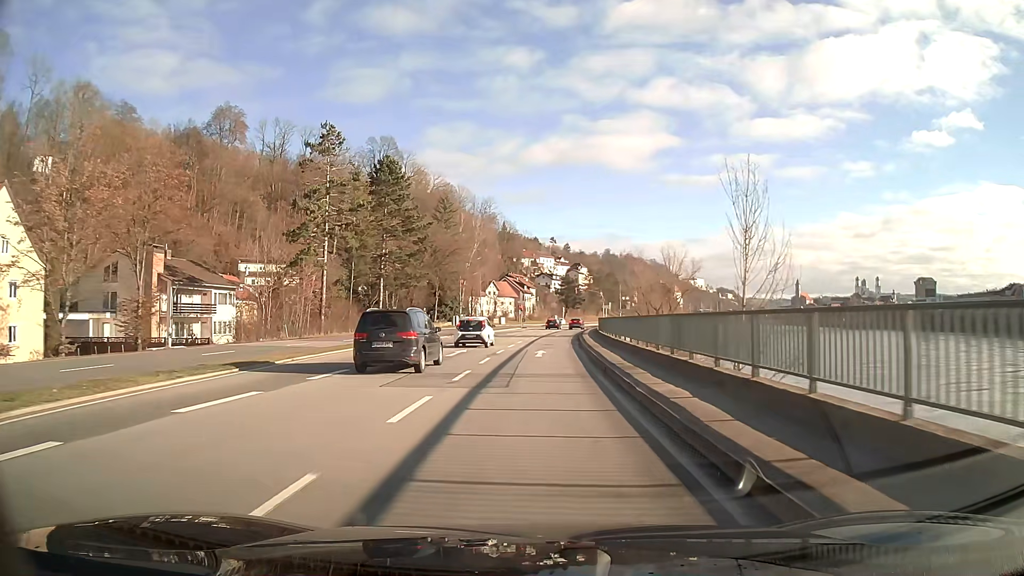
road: primary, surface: asphalt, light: Day
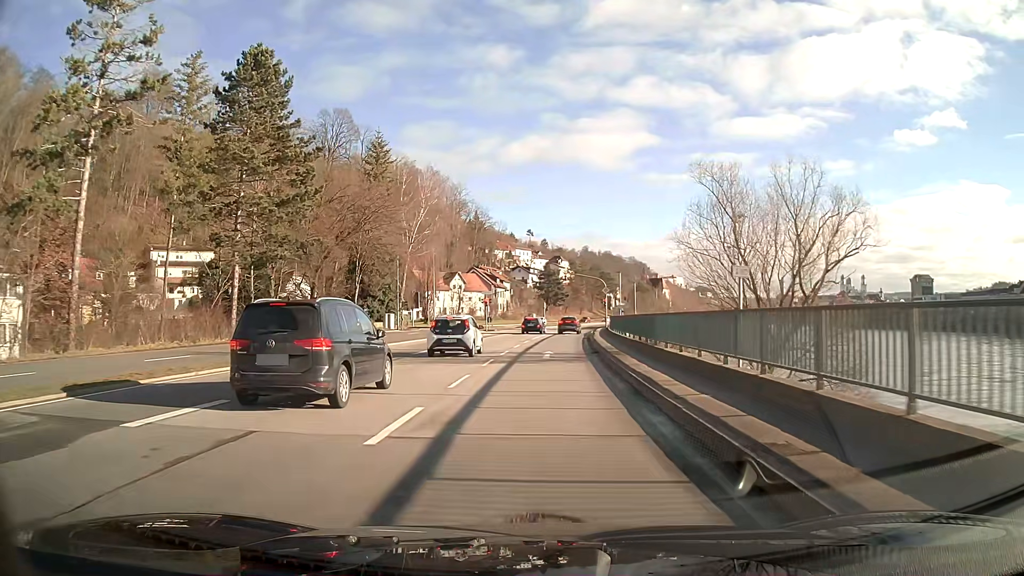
(+0.5, +31.5) m; +2°
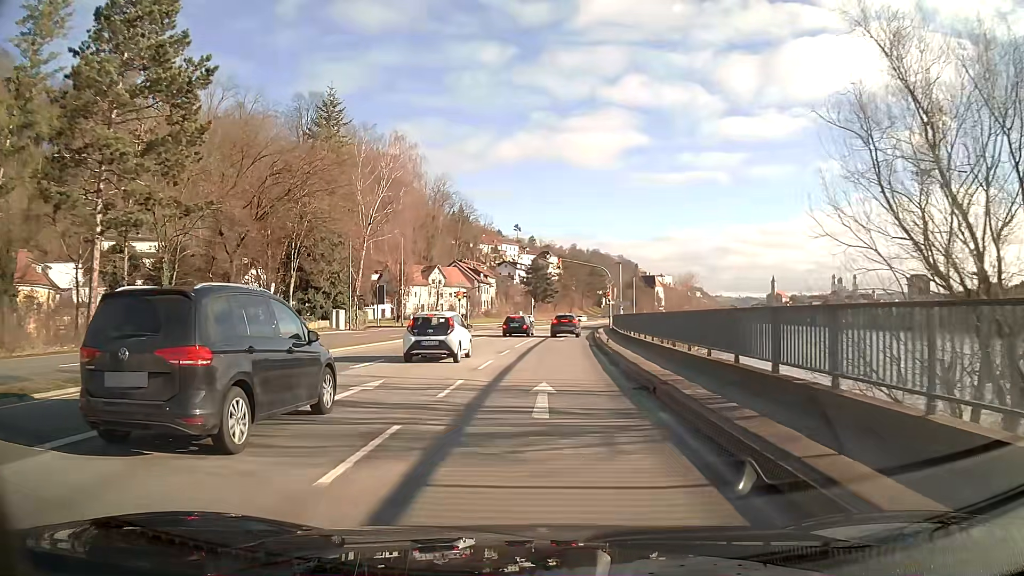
(+0.1, +13.7) m; +1°
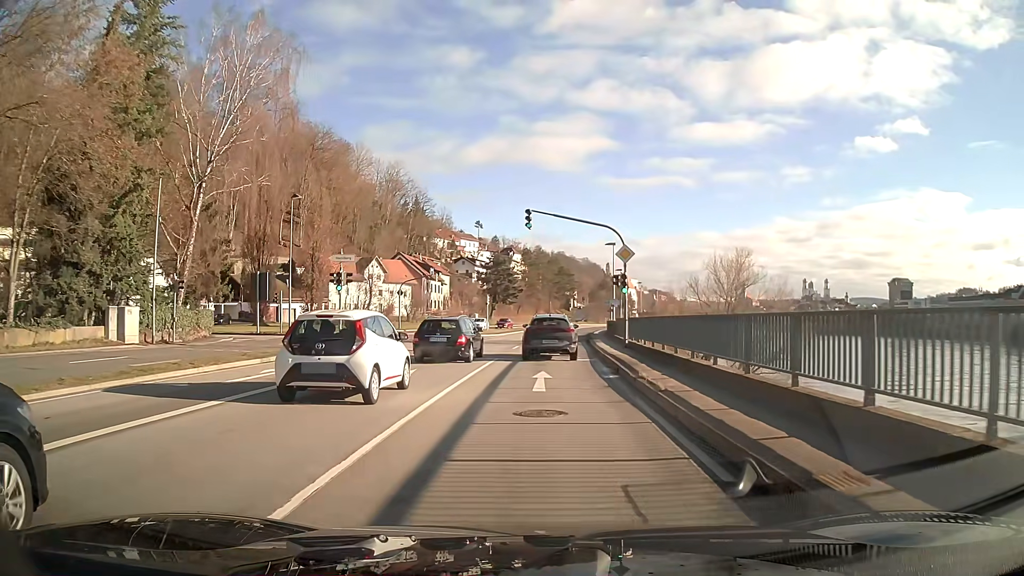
(+0.7, +25.6) m; +3°
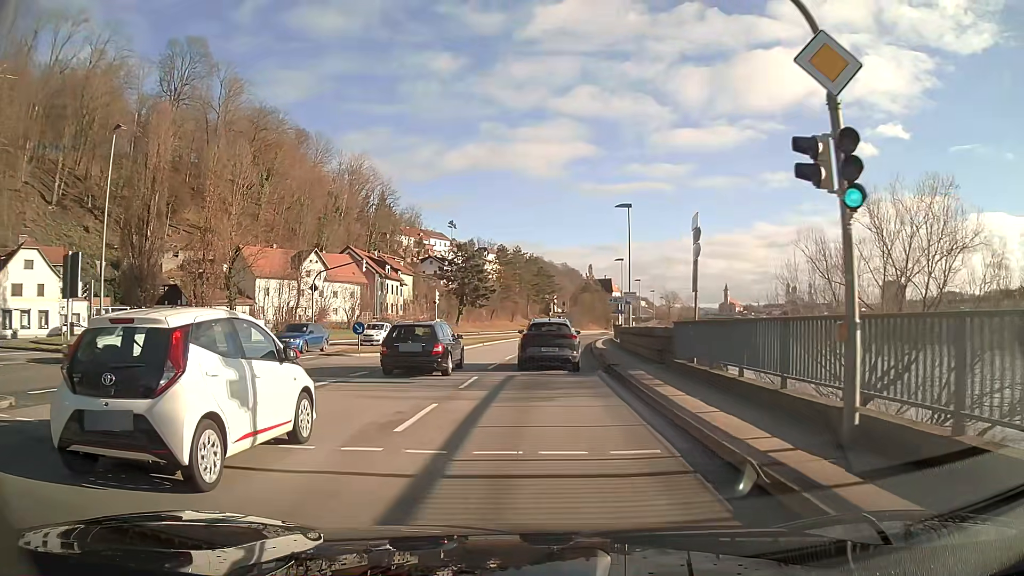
(+0.4, +22.2) m; +2°
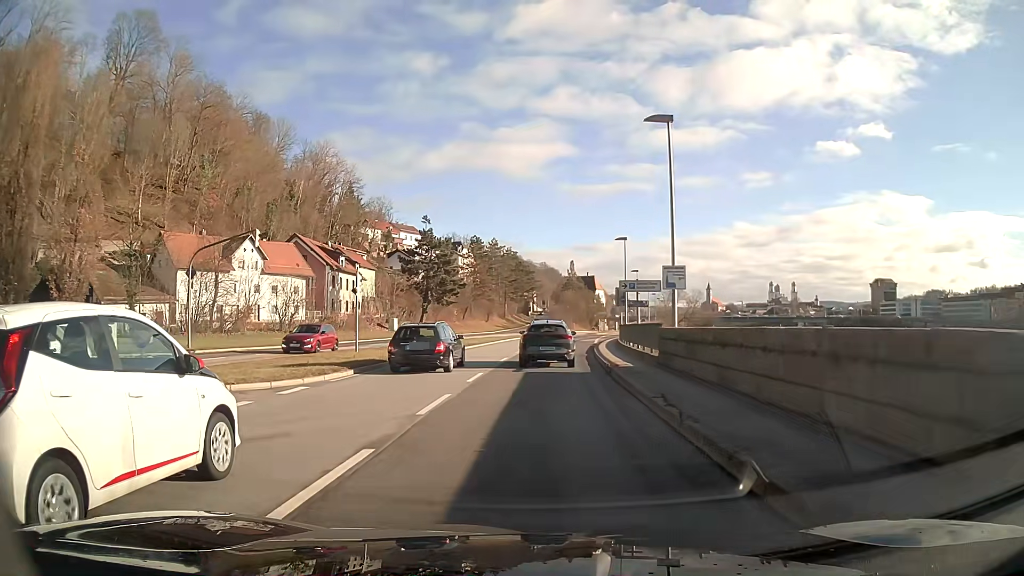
(+0.3, +16.6) m; +2°
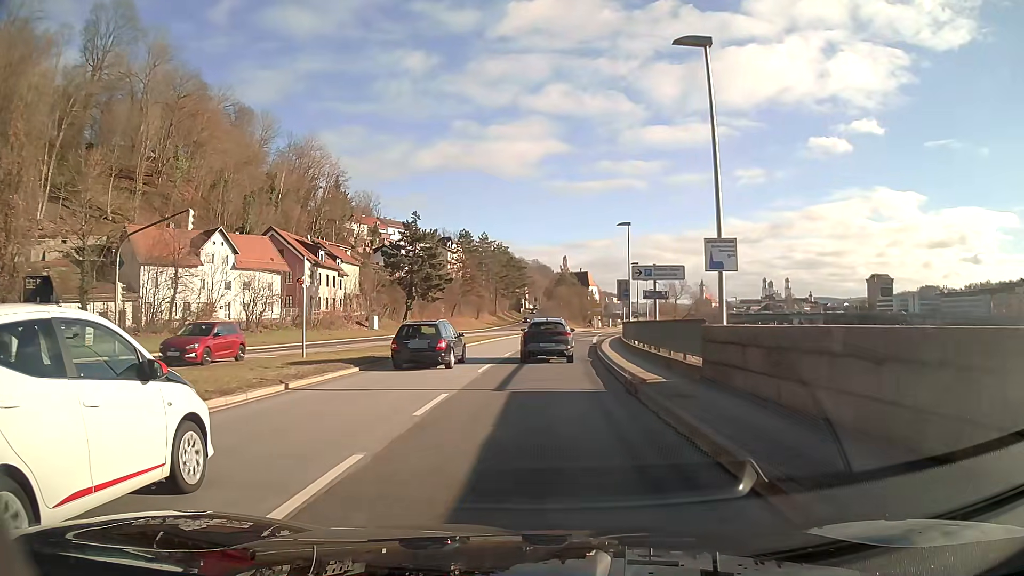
(0.0, +6.3) m; +1°
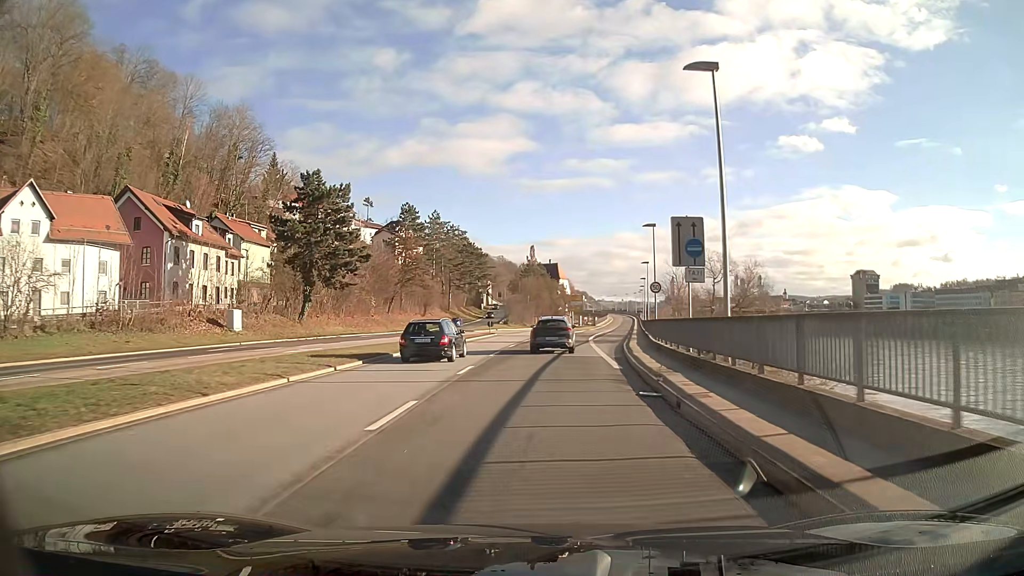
(+0.7, +28.9) m; +3°
